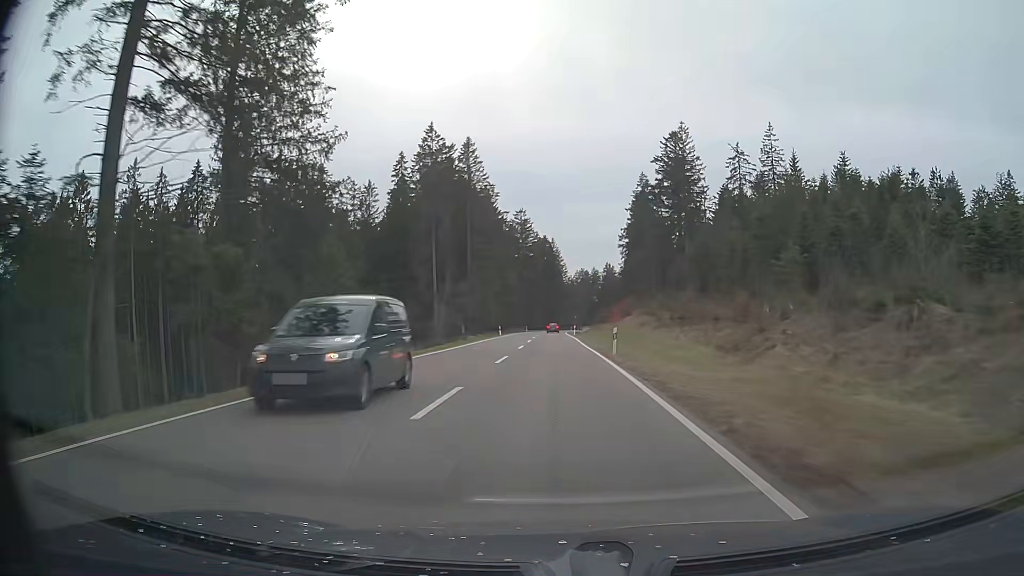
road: primary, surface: asphalt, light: Day
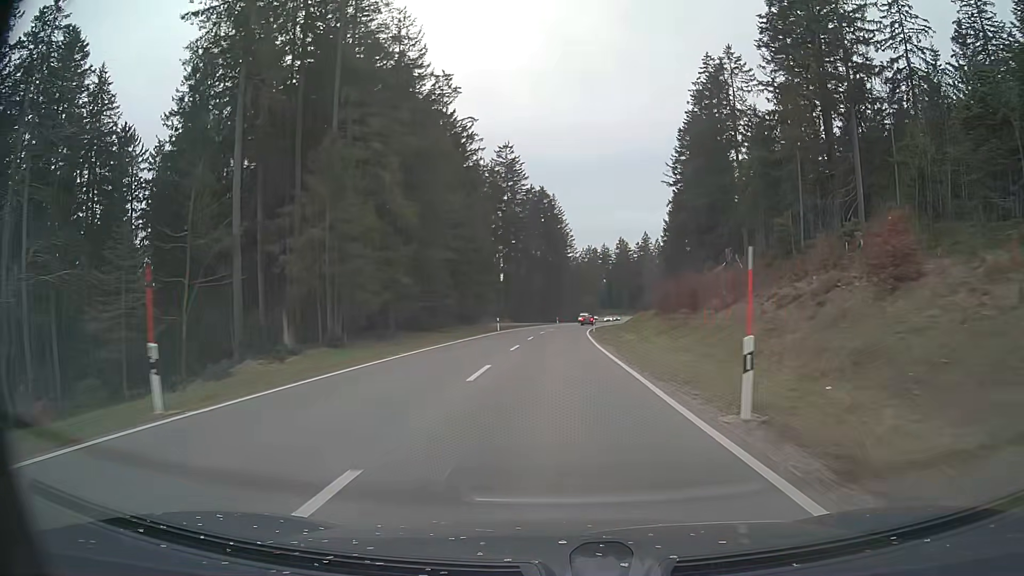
(-0.2, +67.3) m; 0°
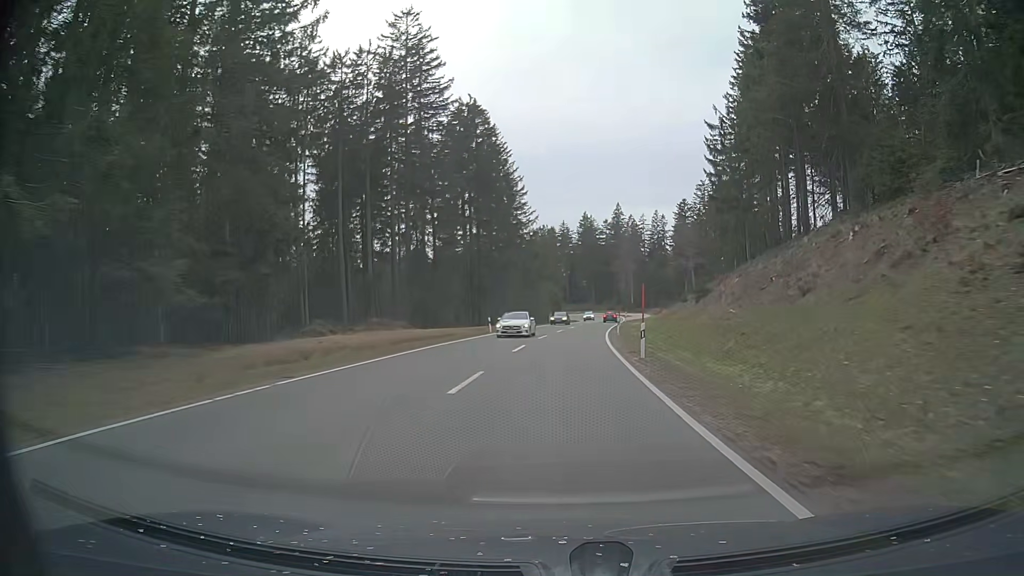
(+1.4, +62.9) m; +4°
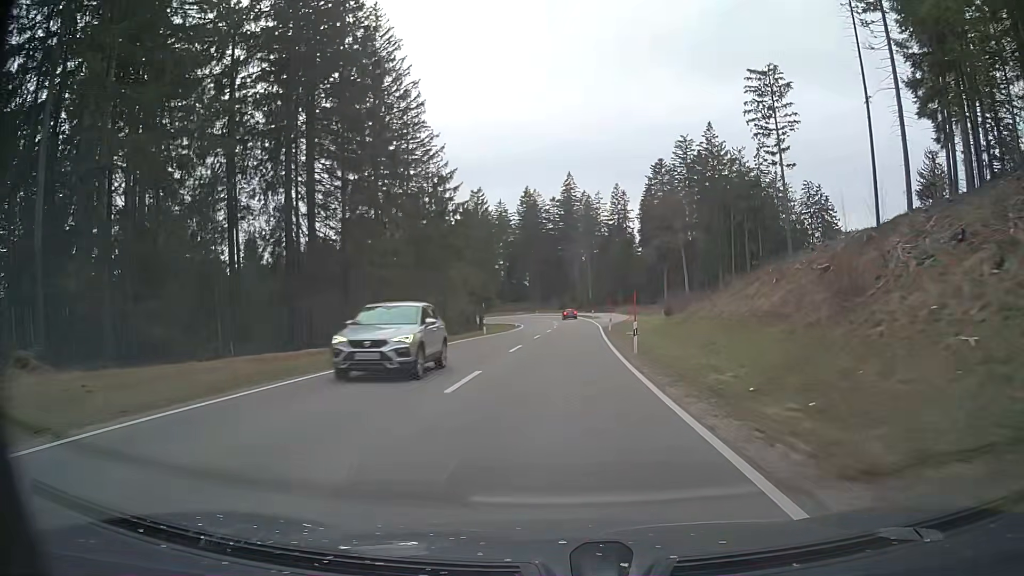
(+2.4, +47.8) m; +5°
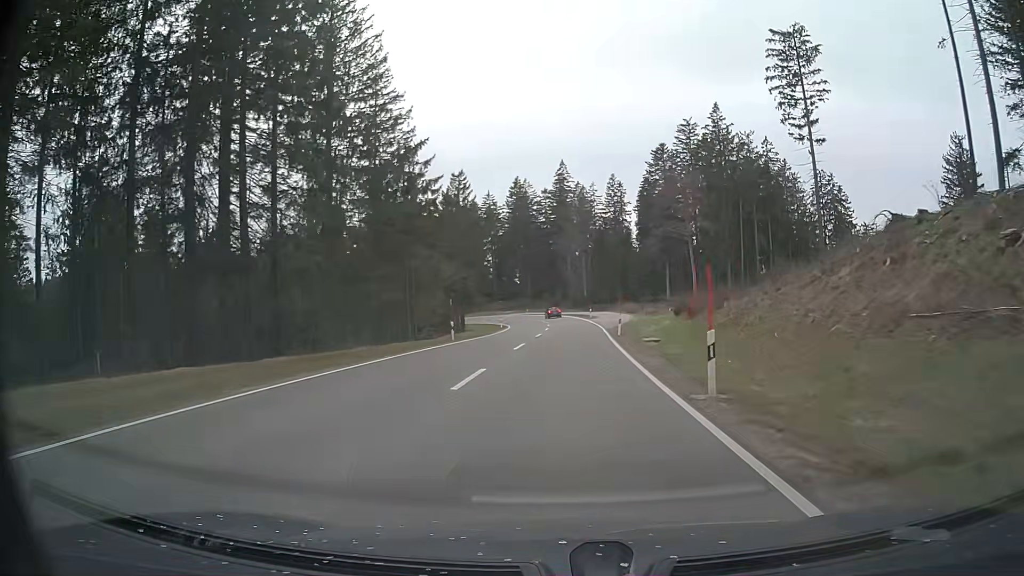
(+0.1, +11.7) m; +1°
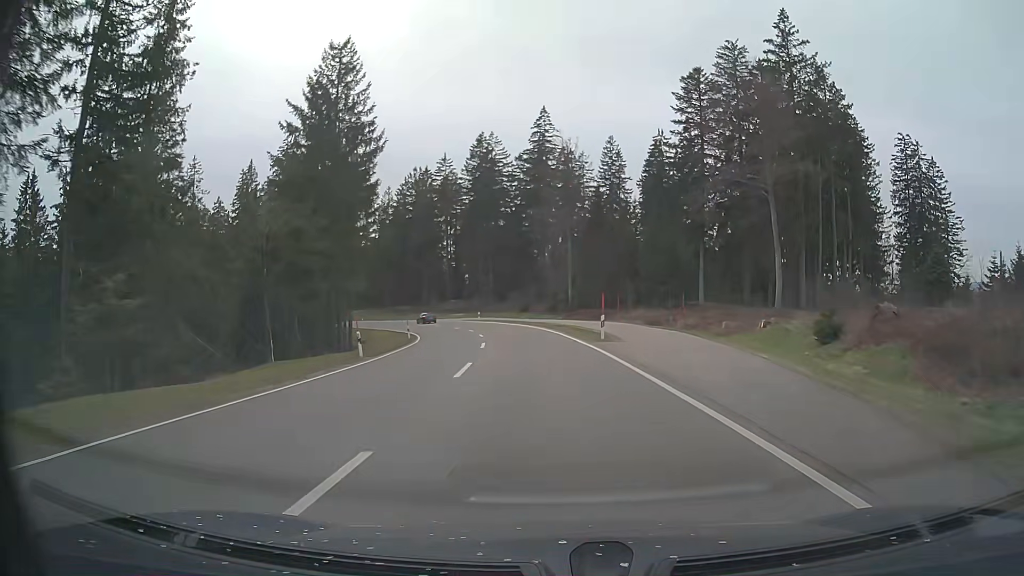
(+0.8, +44.9) m; +1°
(0, +10) (0, +20) (-1, +30) (-2, +40) (-3, +50) (-5, +60) (-8, +69) (-11, +79) (-15, +88) (-19, +97) m
